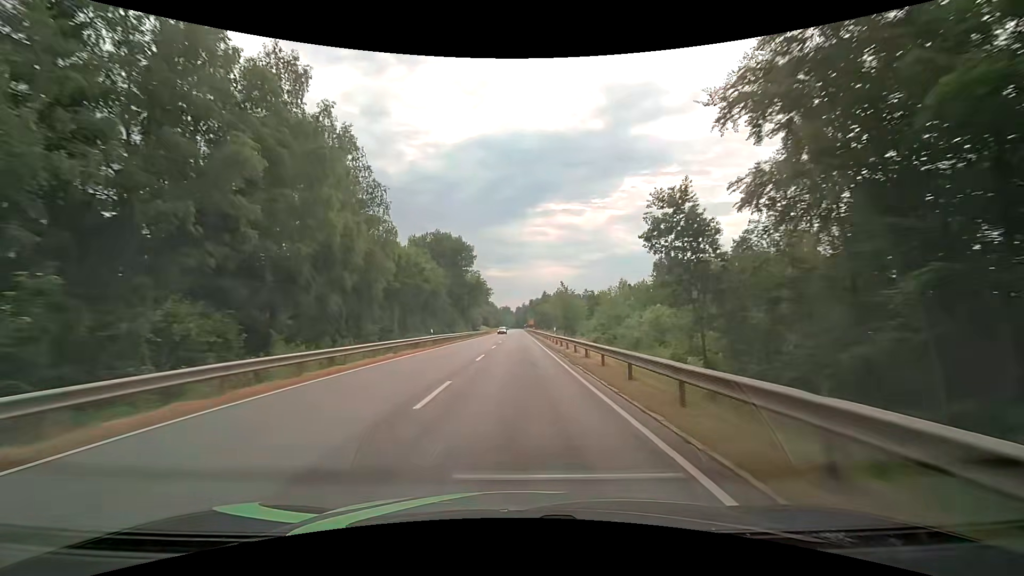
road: secondary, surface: asphalt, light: Day
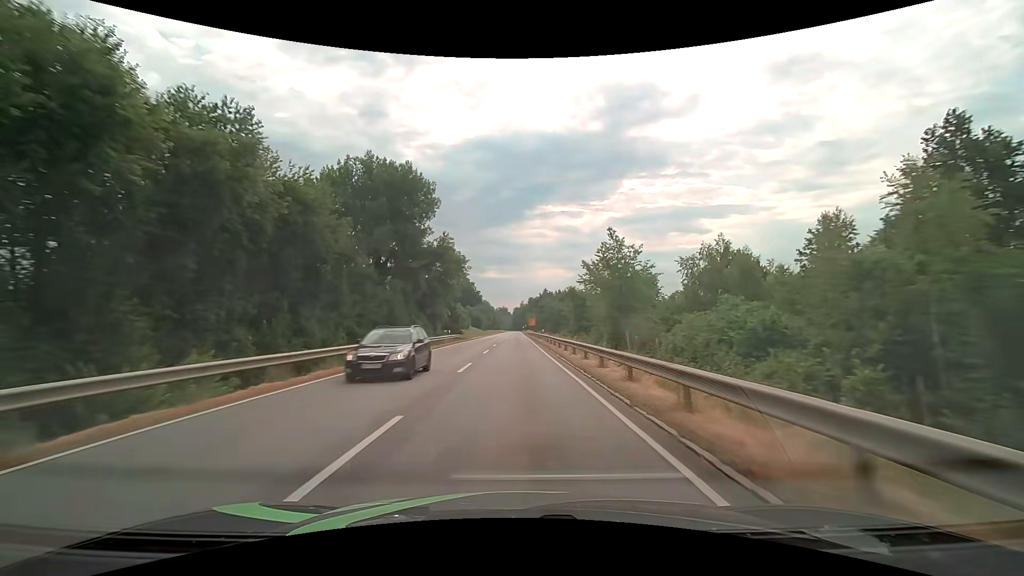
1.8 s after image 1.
(+0.2, +40.8) m; 0°
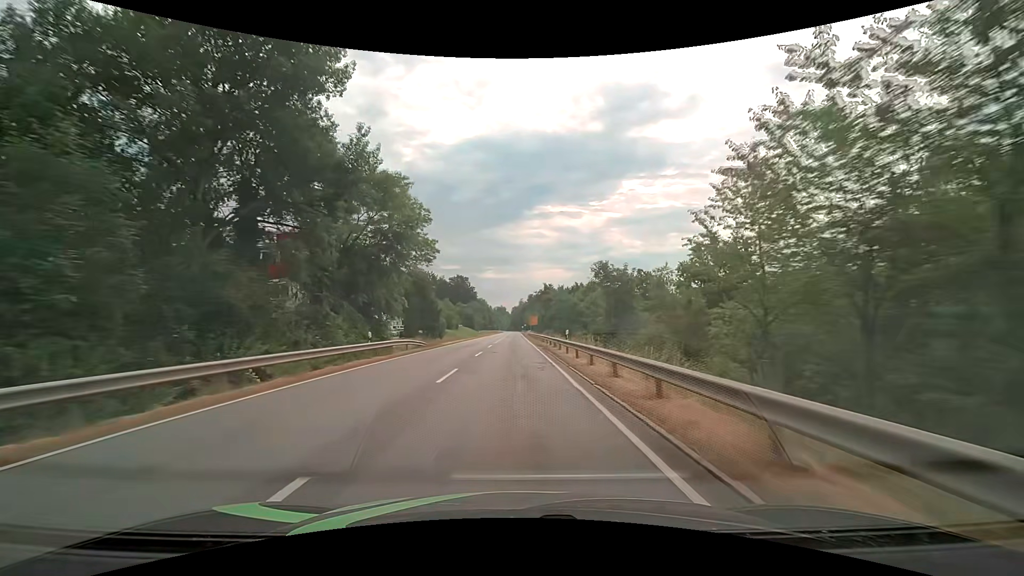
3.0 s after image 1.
(+0.1, +27.1) m; 0°
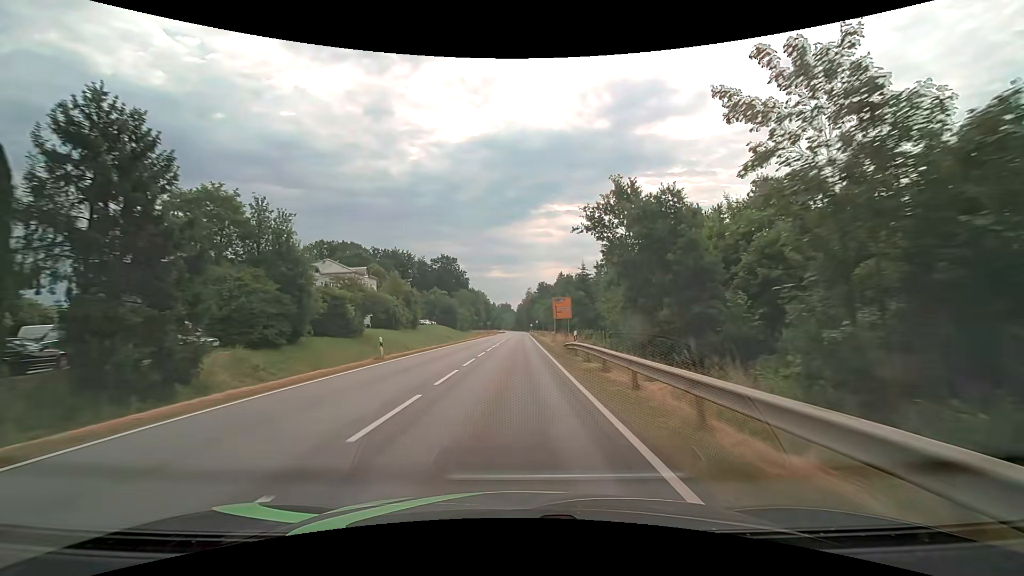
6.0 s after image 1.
(-0.2, +66.3) m; -1°
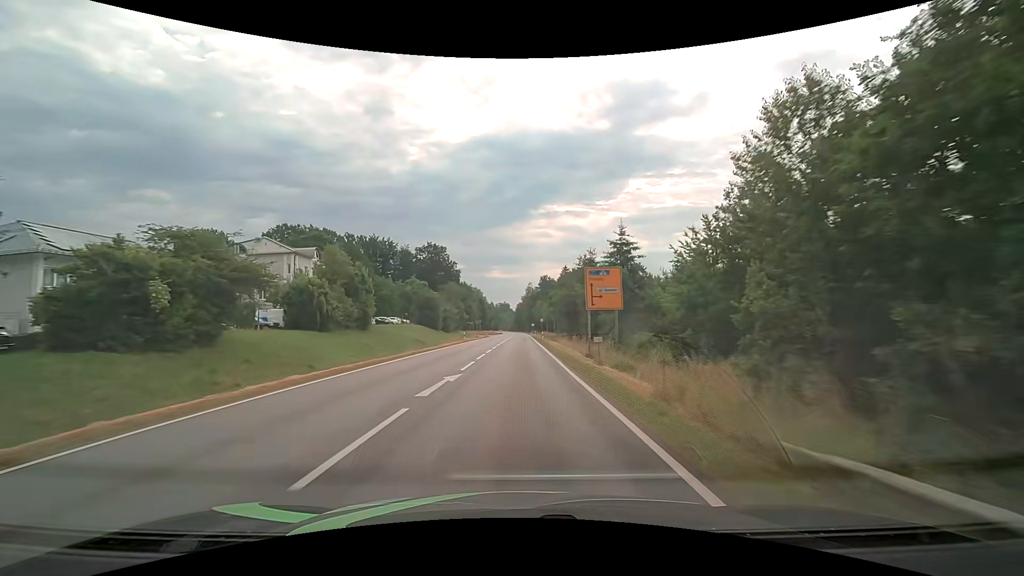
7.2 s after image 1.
(0.0, +25.8) m; 0°
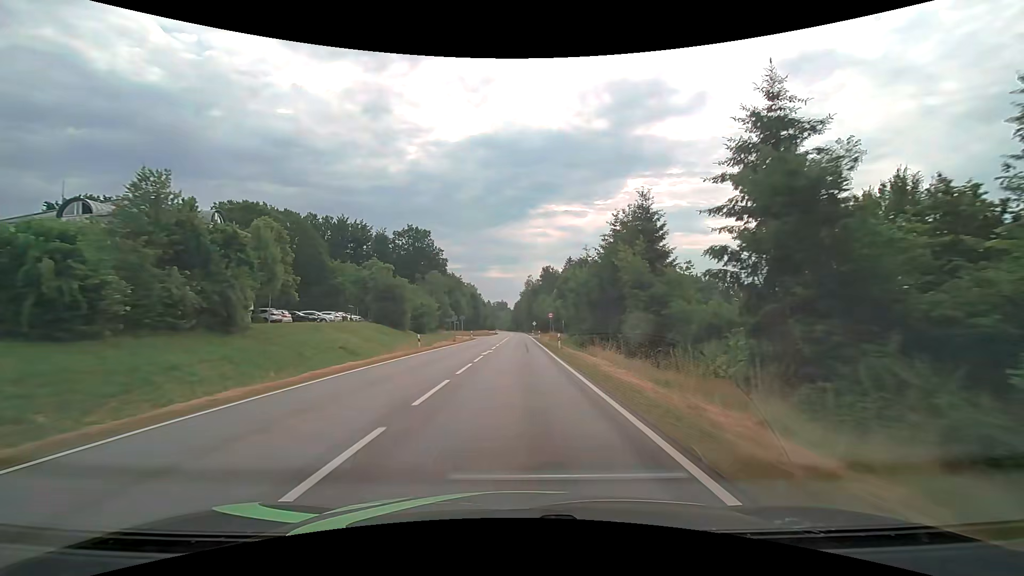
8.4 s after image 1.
(+0.1, +25.6) m; 0°
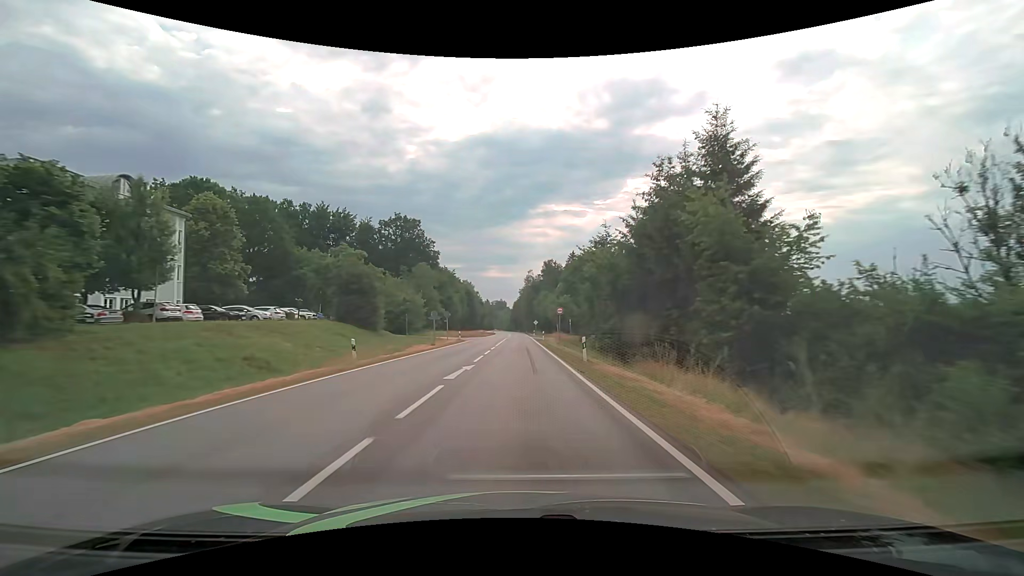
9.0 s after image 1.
(0.0, +12.7) m; 0°
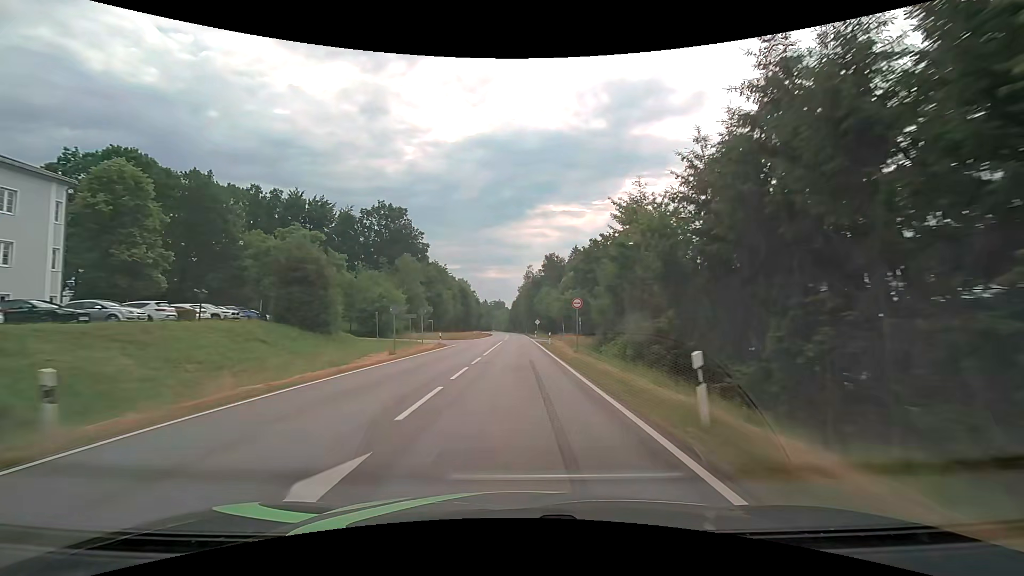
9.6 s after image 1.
(0.0, +12.7) m; 0°
(0, +10) (0, +20) (0, +30) (0, +40) (0, +50) (0, +60) (0, +70) (0, +80) (0, +90) (0, +100) m
